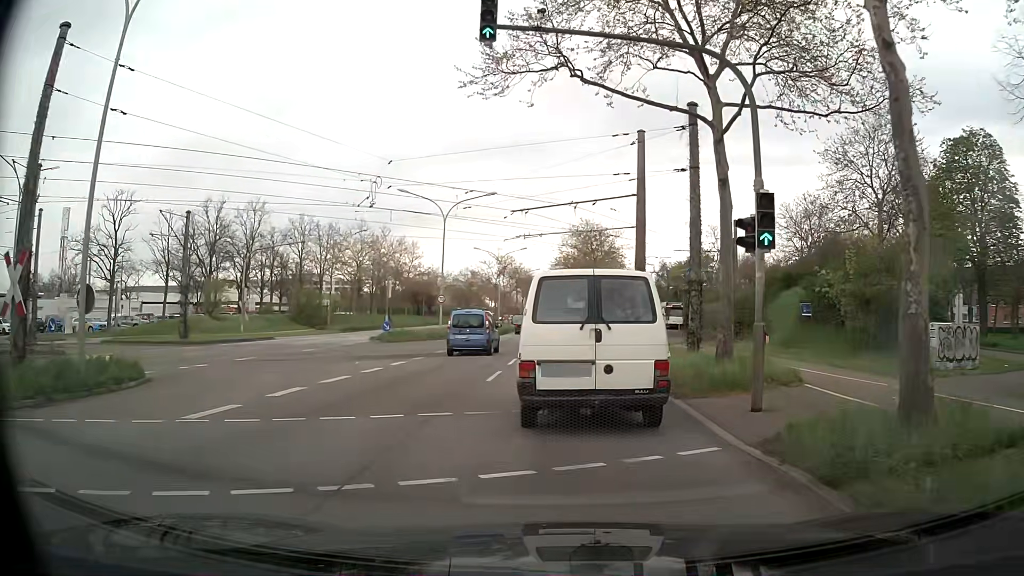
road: primary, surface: asphalt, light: Day
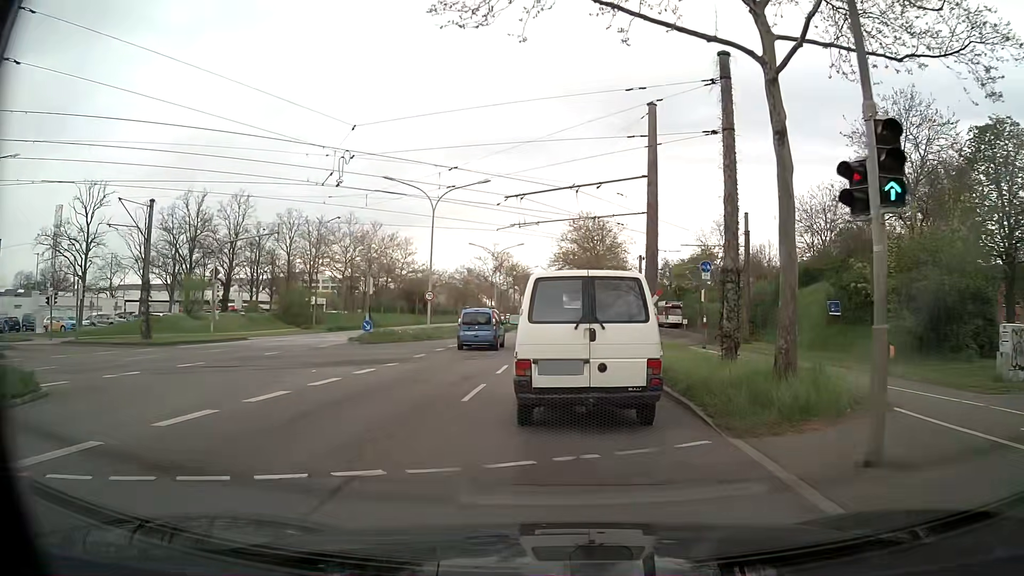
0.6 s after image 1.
(0.0, +3.9) m; 0°
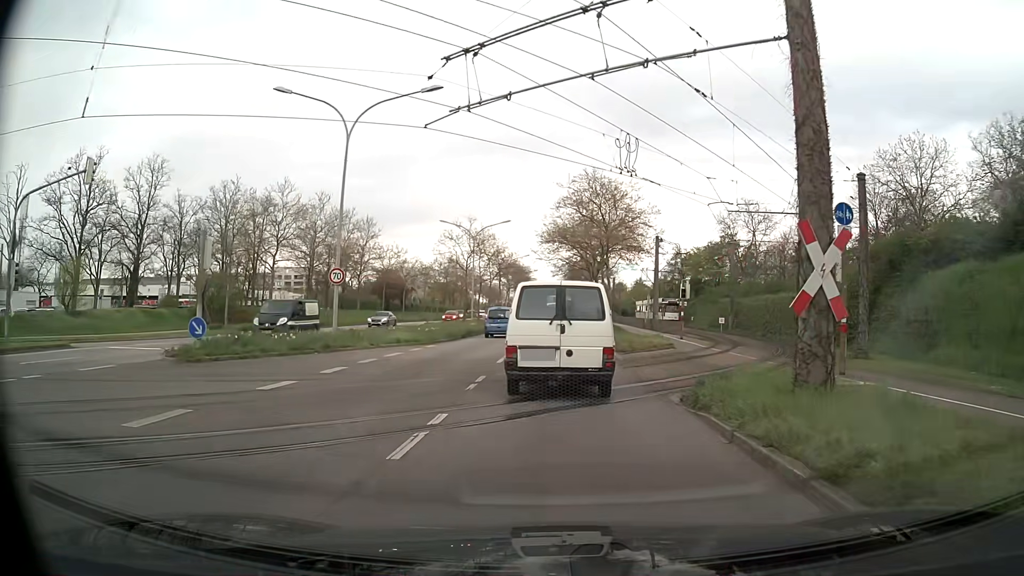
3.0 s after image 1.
(+0.1, +17.1) m; +1°
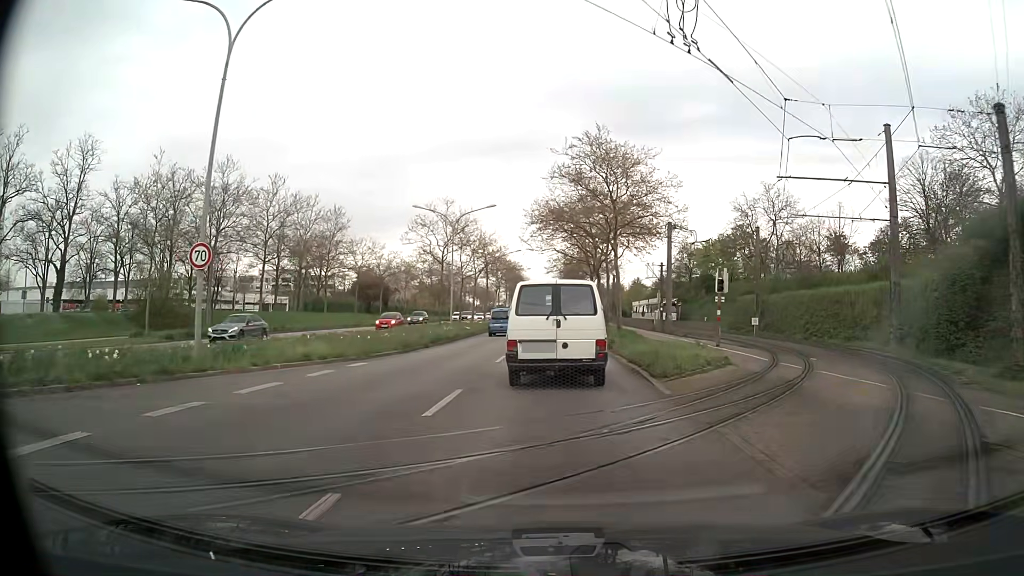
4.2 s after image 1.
(-0.1, +9.9) m; 0°
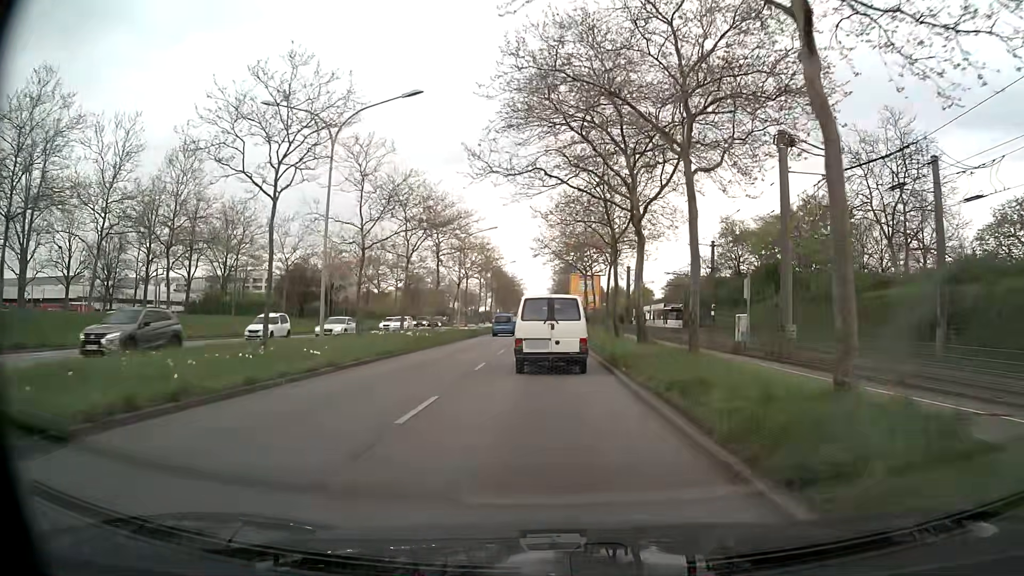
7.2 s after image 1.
(-0.1, +28.9) m; 0°
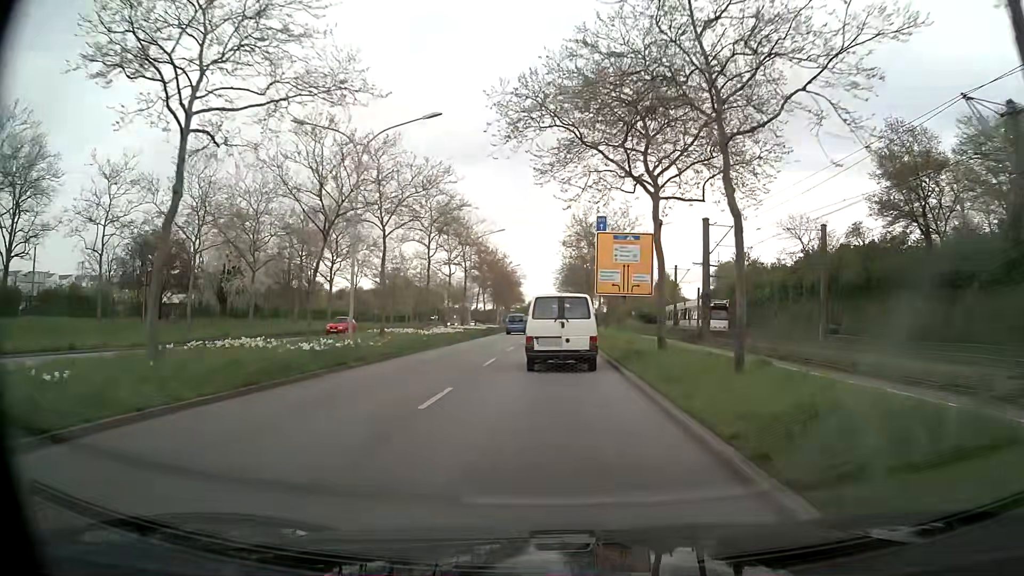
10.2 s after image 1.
(-0.2, +35.6) m; -1°
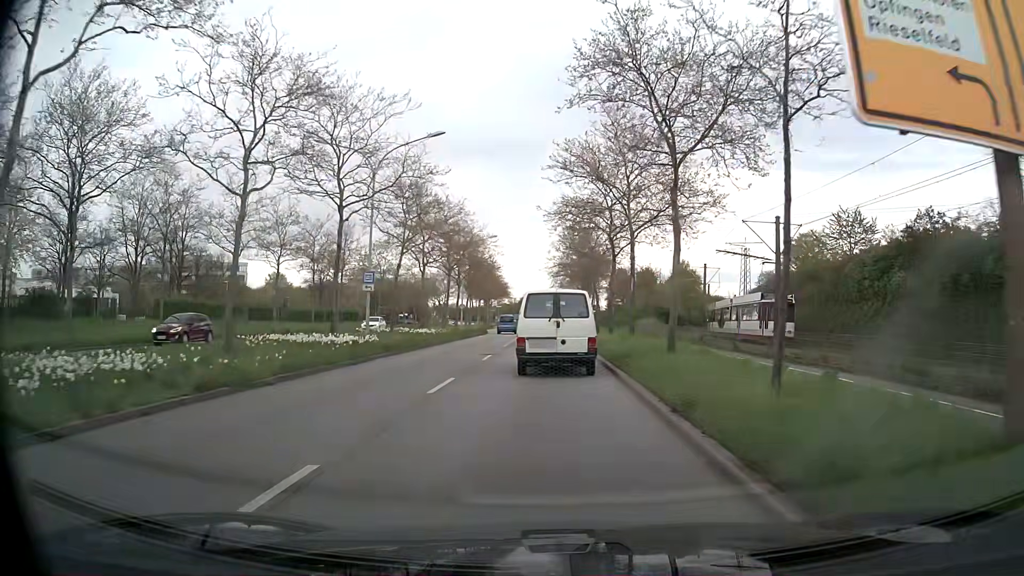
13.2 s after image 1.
(+0.4, +34.0) m; +1°
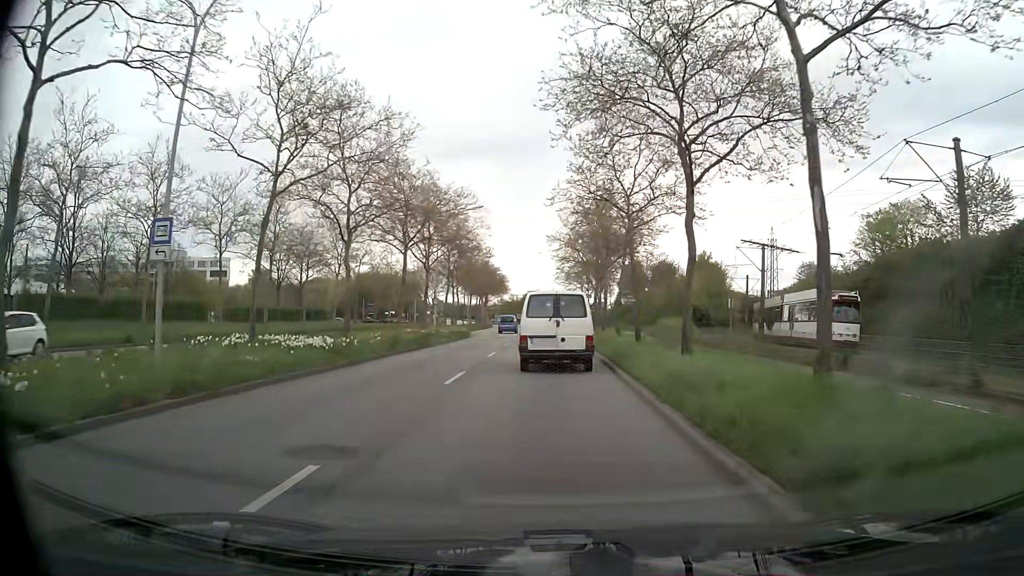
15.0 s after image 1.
(0.0, +17.8) m; 0°
